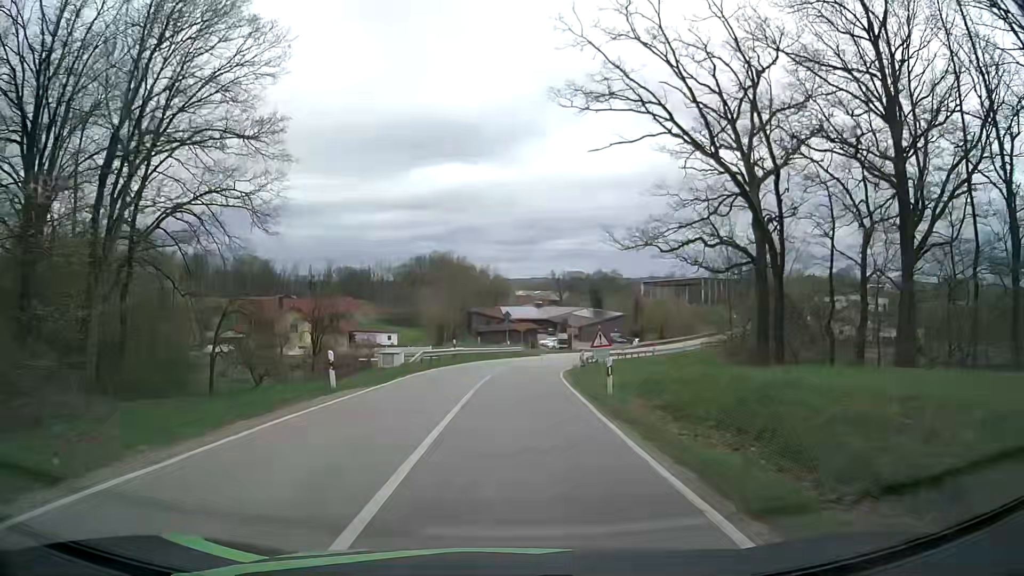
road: secondary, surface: asphalt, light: Day
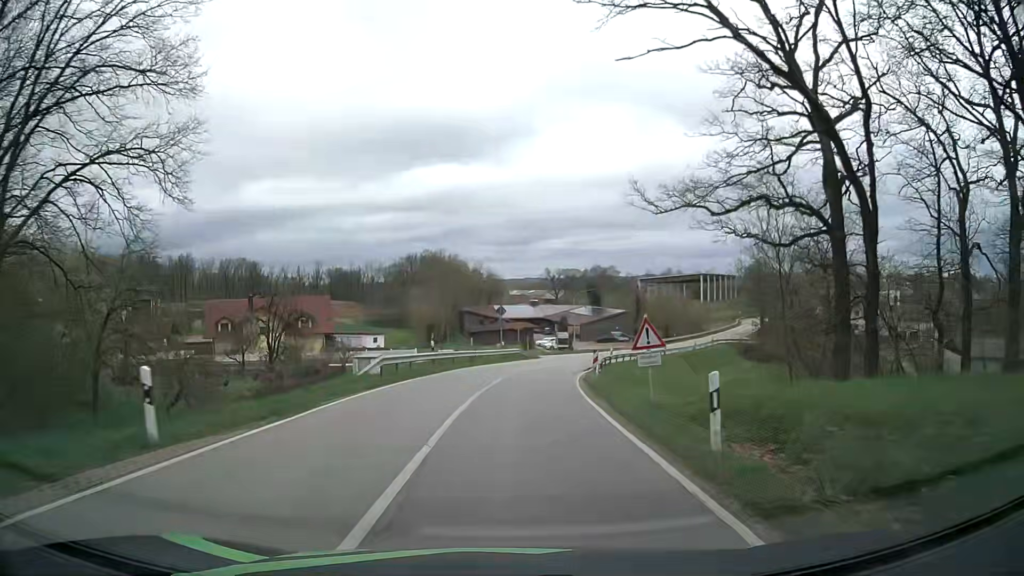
(0.0, +9.1) m; 0°
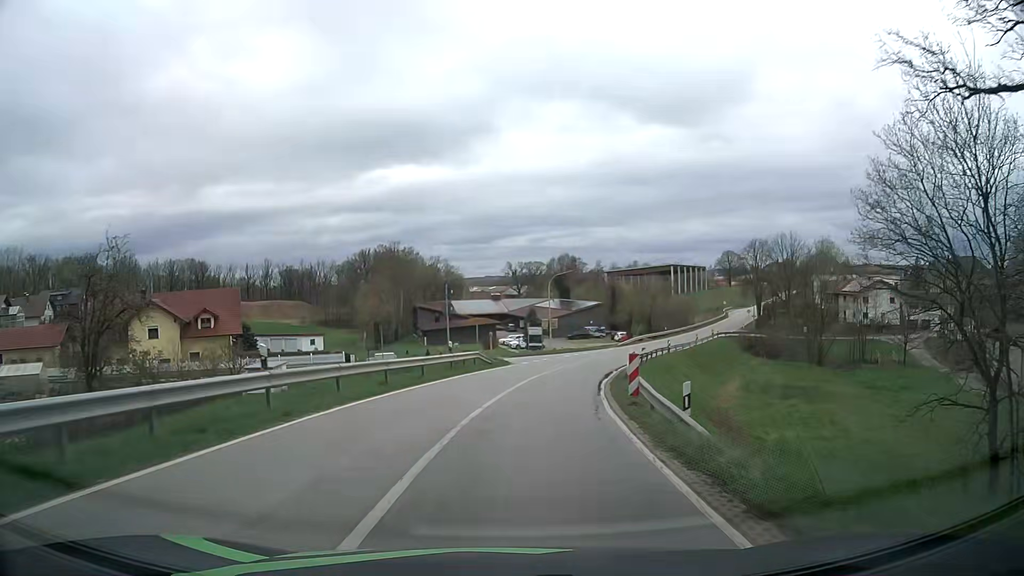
(+0.4, +18.1) m; +4°
(0, +10) (+1, +20) (+3, +30) (+5, +40) (+8, +49) (+11, +58) (+15, +68) (+20, +77) (+24, +86) (+29, +95) m
